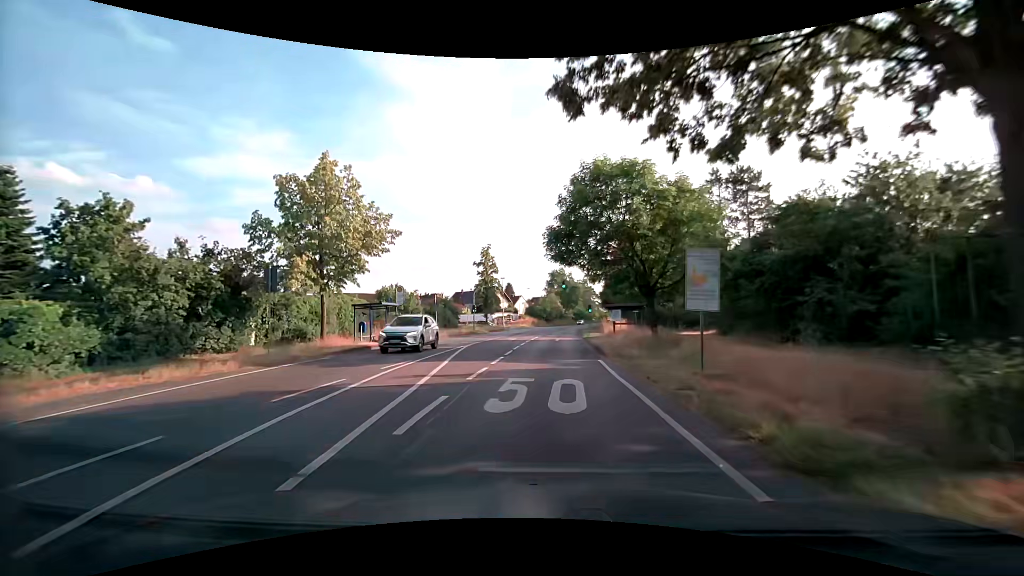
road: secondary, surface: asphalt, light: Day
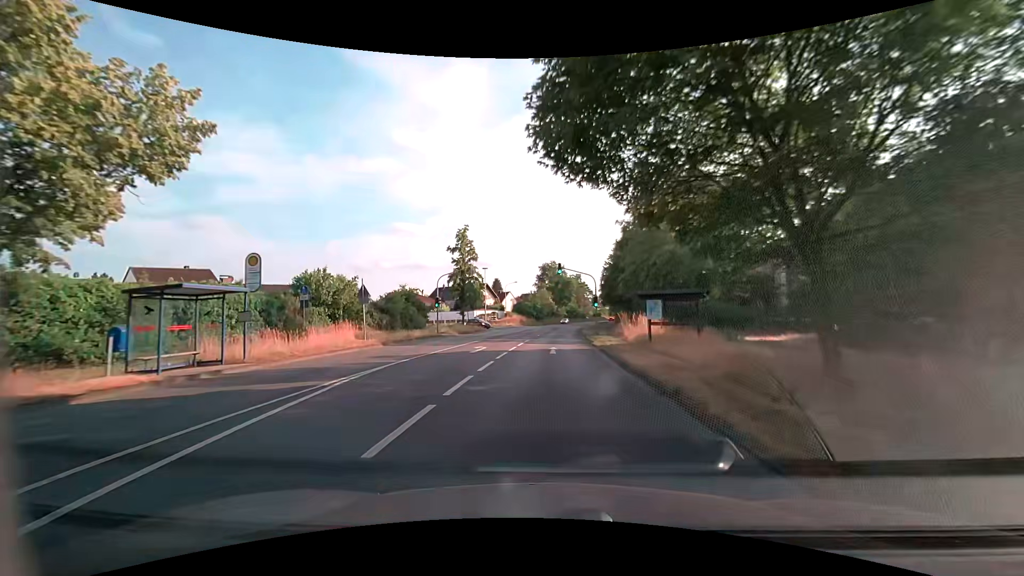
(+0.2, +15.1) m; +2°
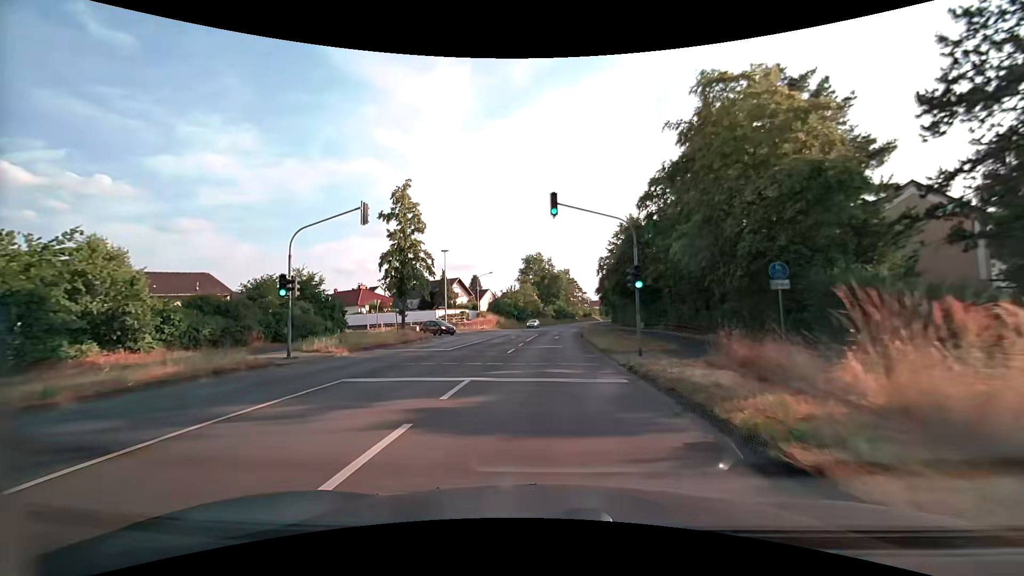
(+0.2, +22.5) m; +1°
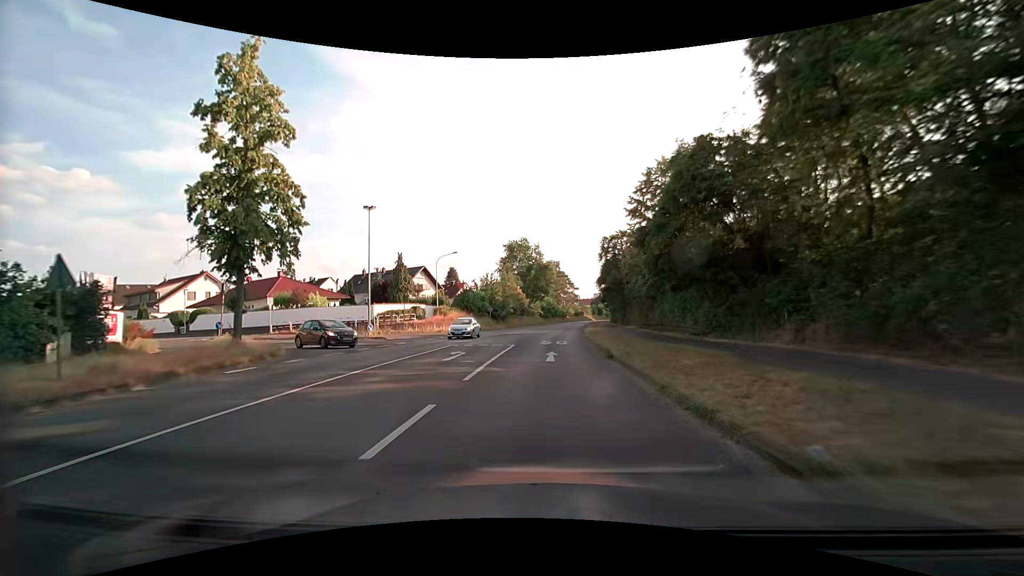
(+0.2, +22.4) m; +1°
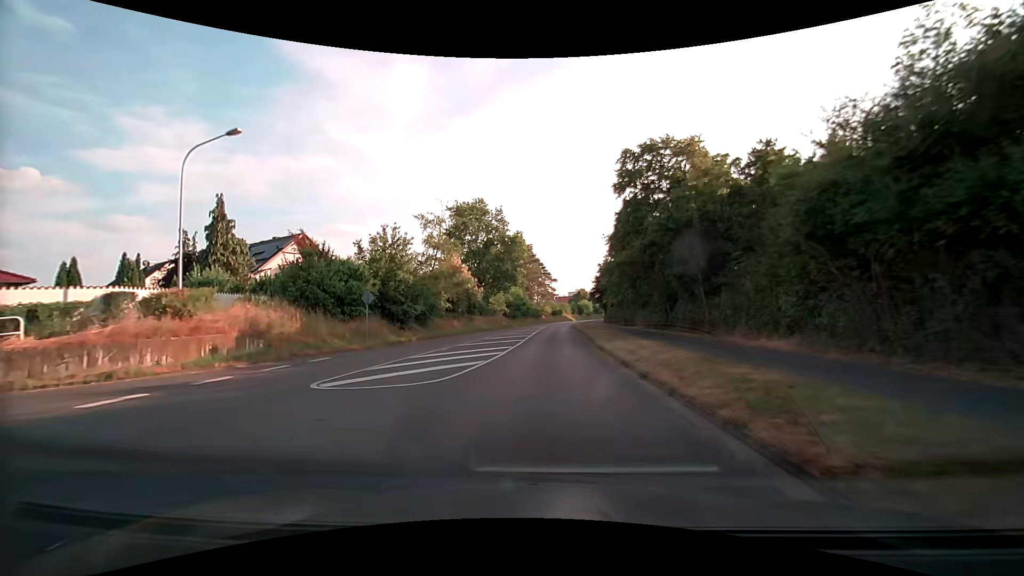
(+1.4, +36.9) m; +4°
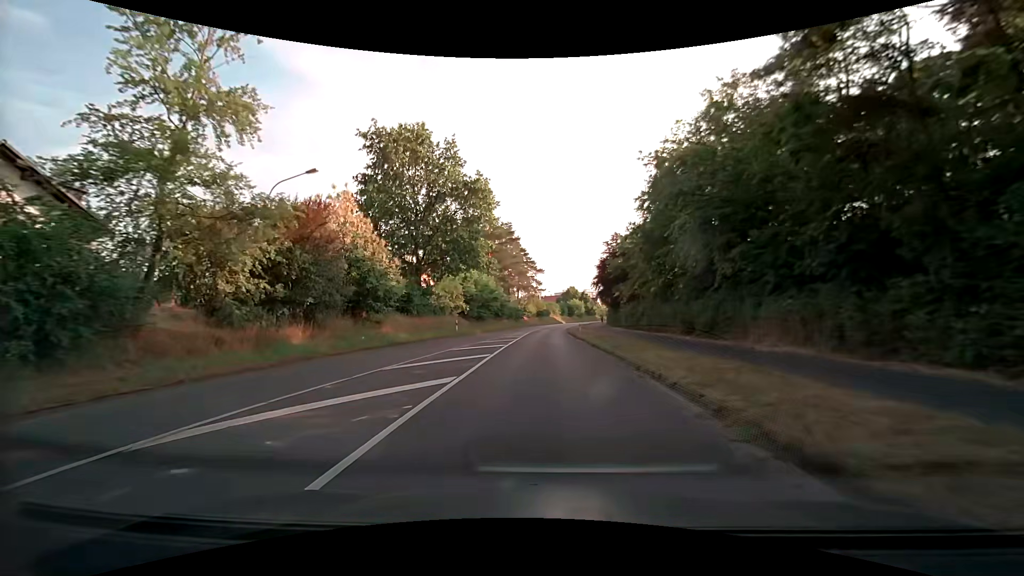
(+0.7, +29.0) m; +2°
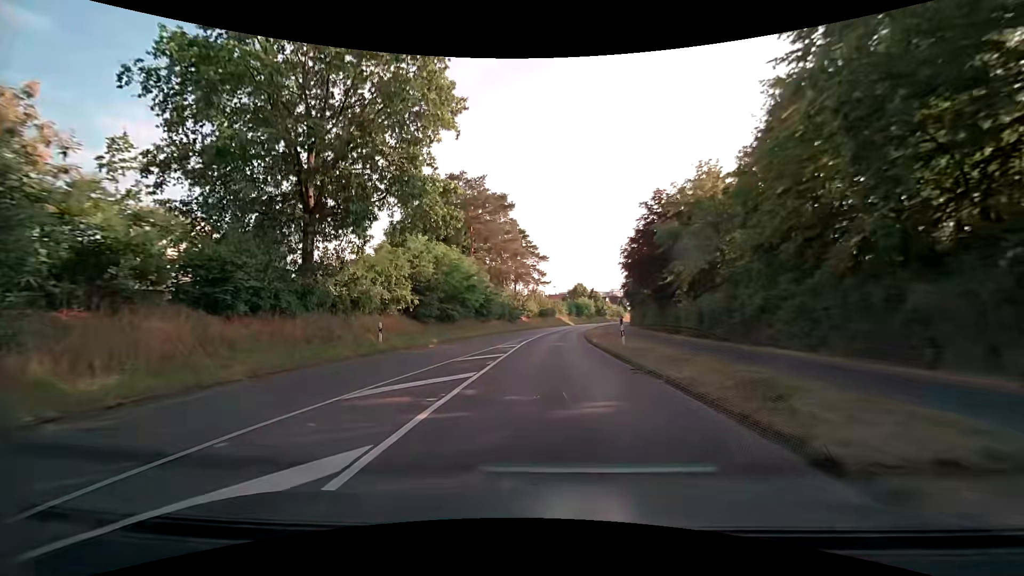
(-0.2, +21.4) m; -1°
